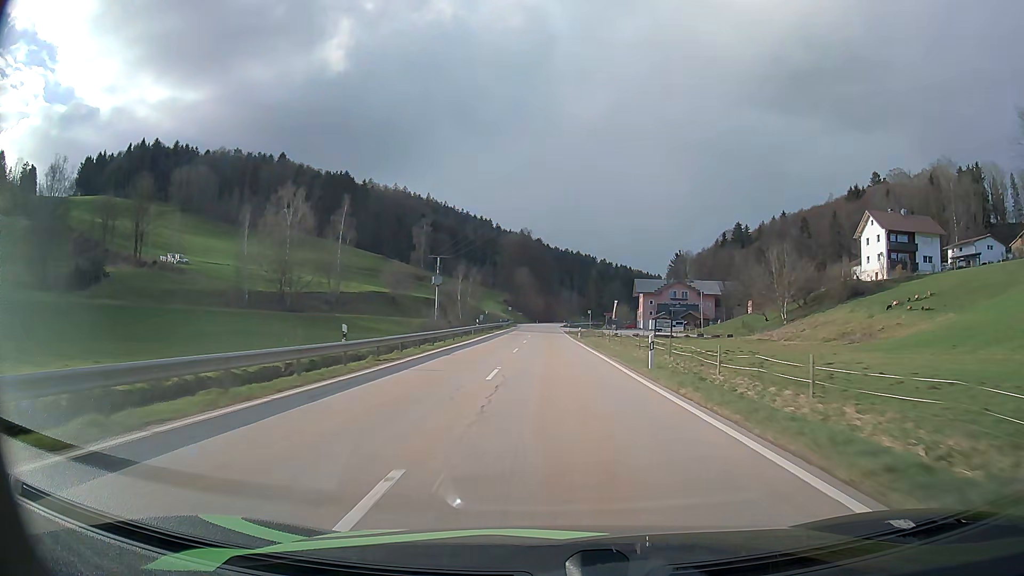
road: secondary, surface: asphalt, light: Day
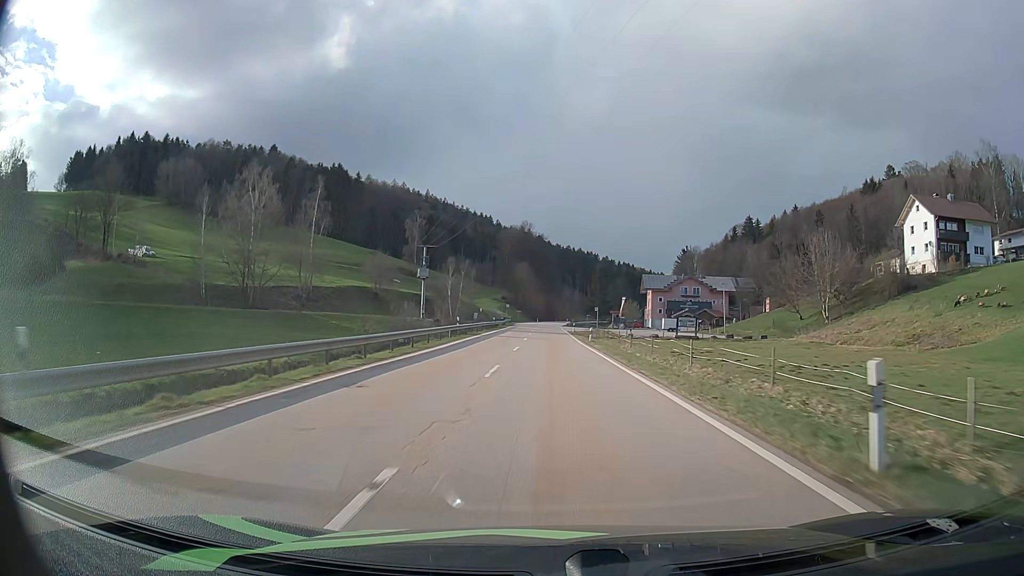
(0.0, +13.9) m; 0°
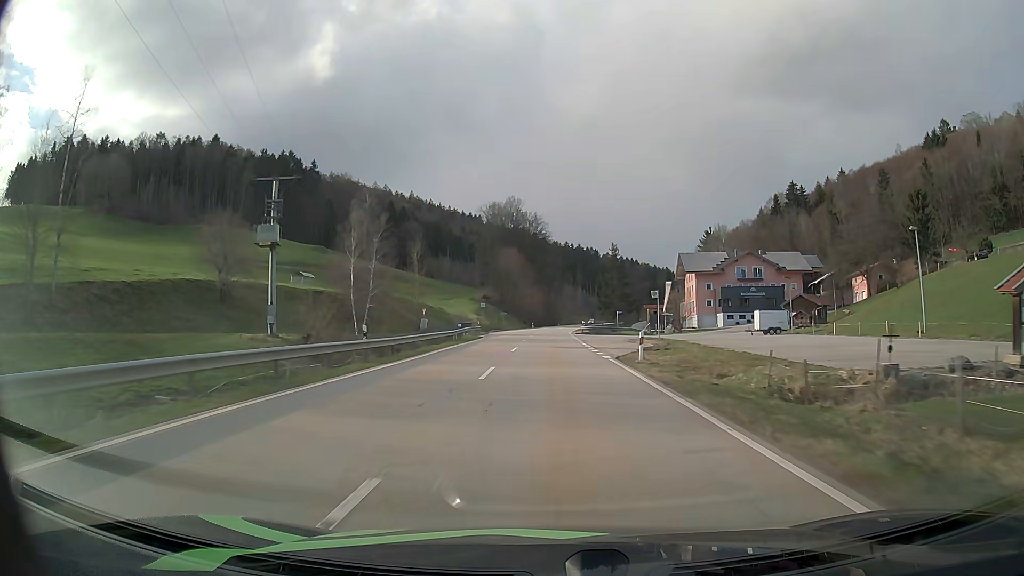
(0.0, +55.9) m; 0°
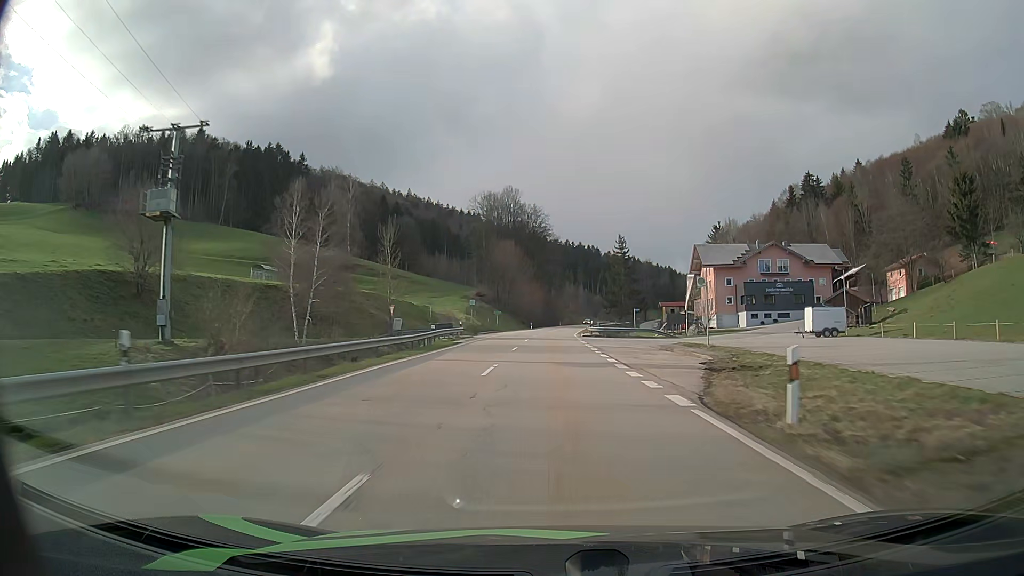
(0.0, +14.0) m; 0°
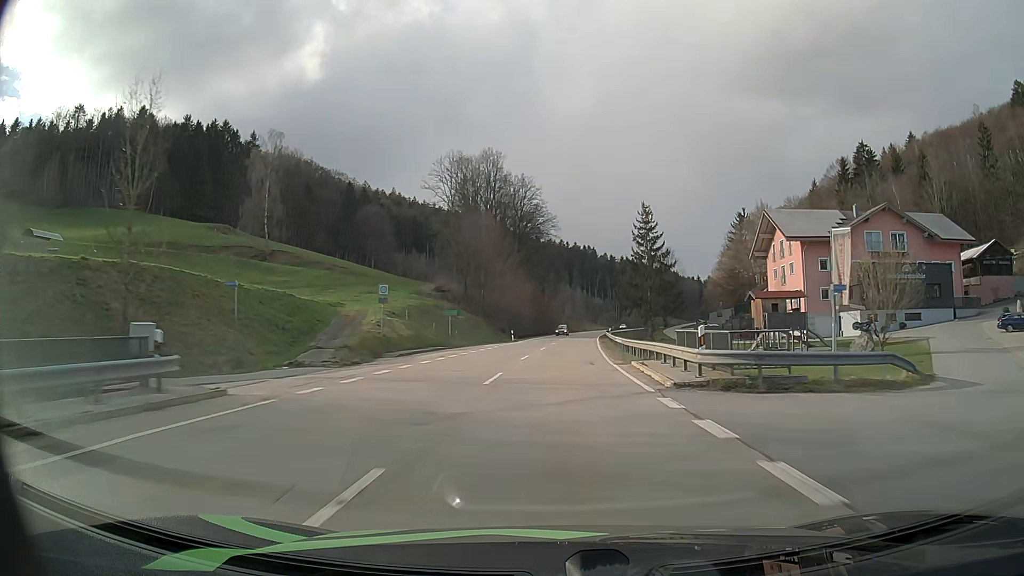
(+0.1, +42.0) m; 0°
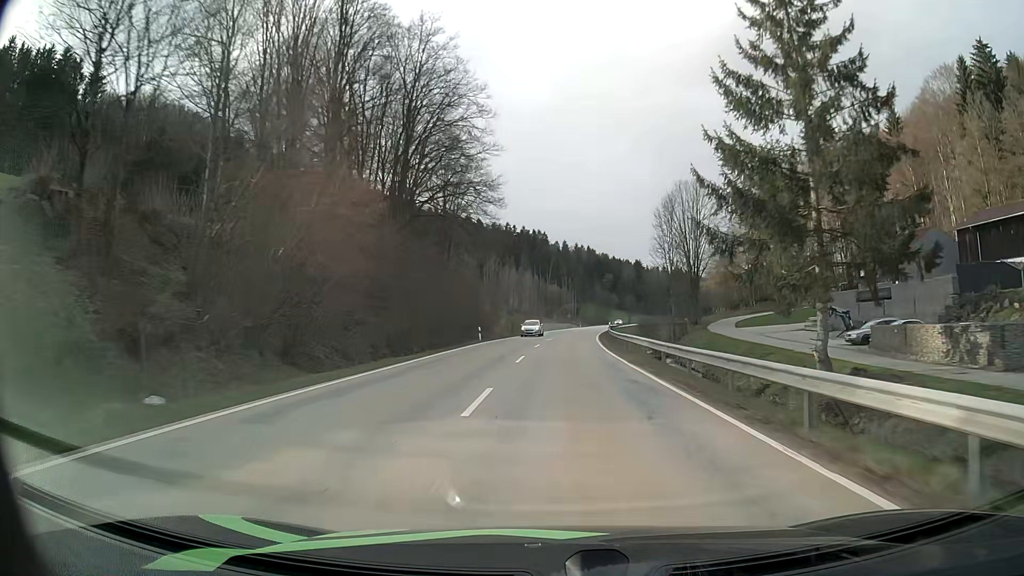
(+2.7, +70.3) m; +5°
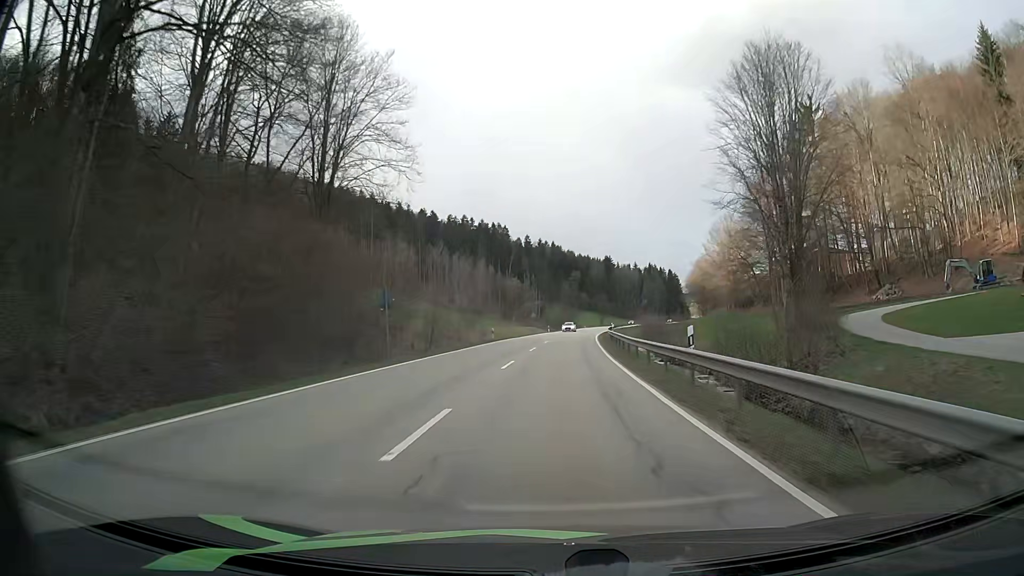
(+1.1, +42.4) m; +3°
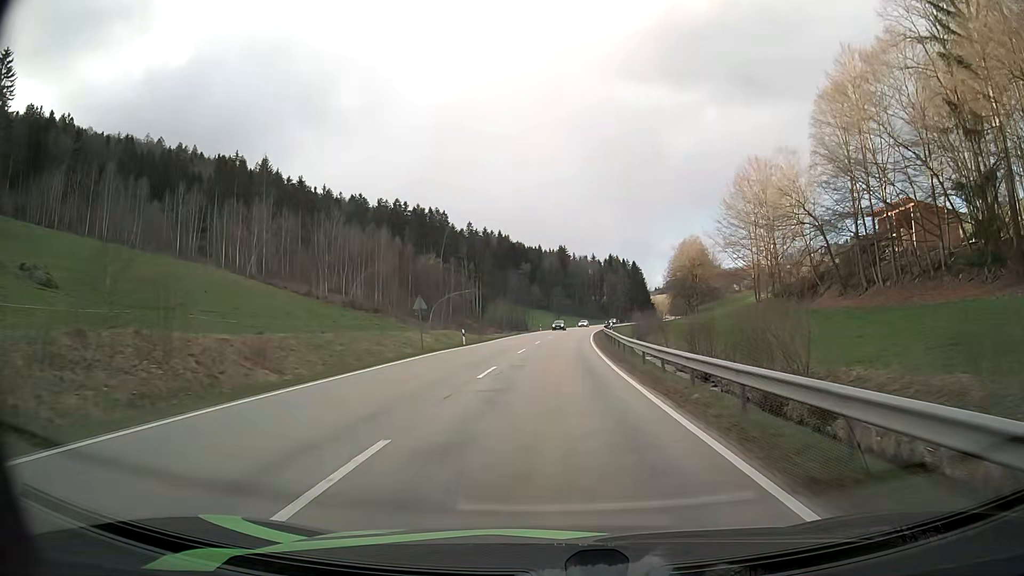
(+2.1, +56.9) m; +4°
(0, +10) (0, +20) (+1, +30) (+1, +40) (+1, +50) (+2, +60) (+3, +70) (+4, +80) (+5, +90) (+6, +100) m
